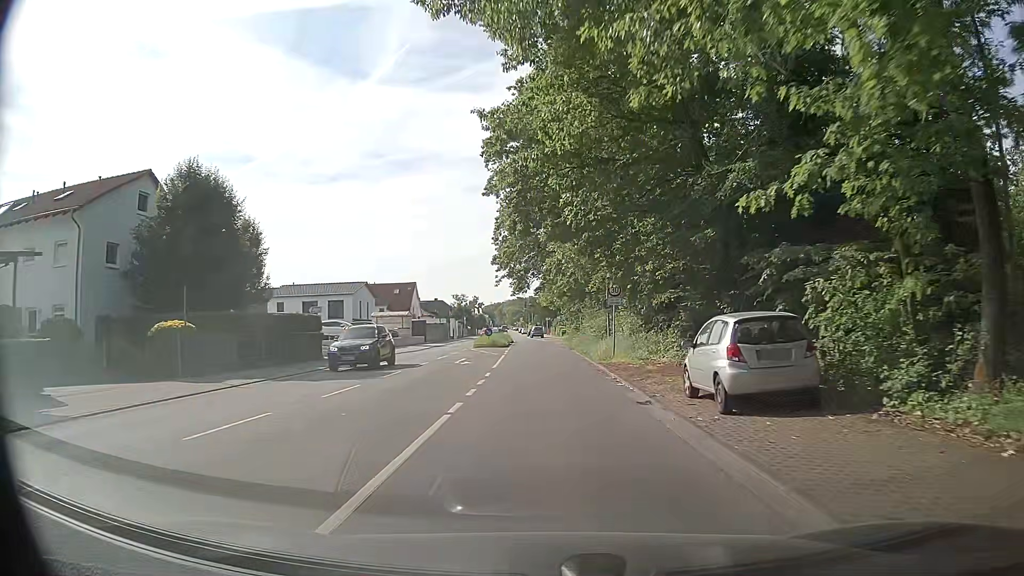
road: primary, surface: asphalt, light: Day
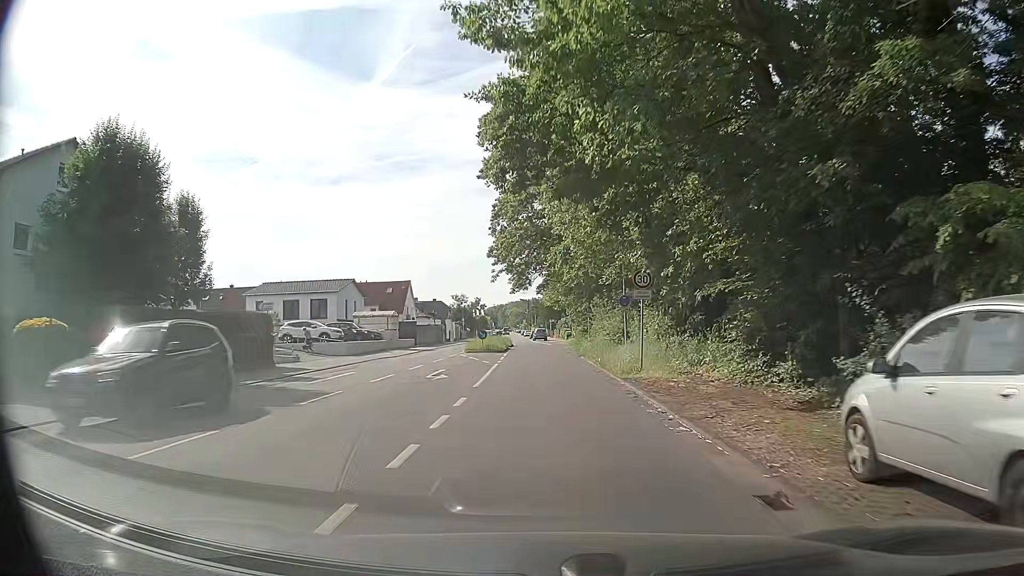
(0.0, +7.2) m; 0°
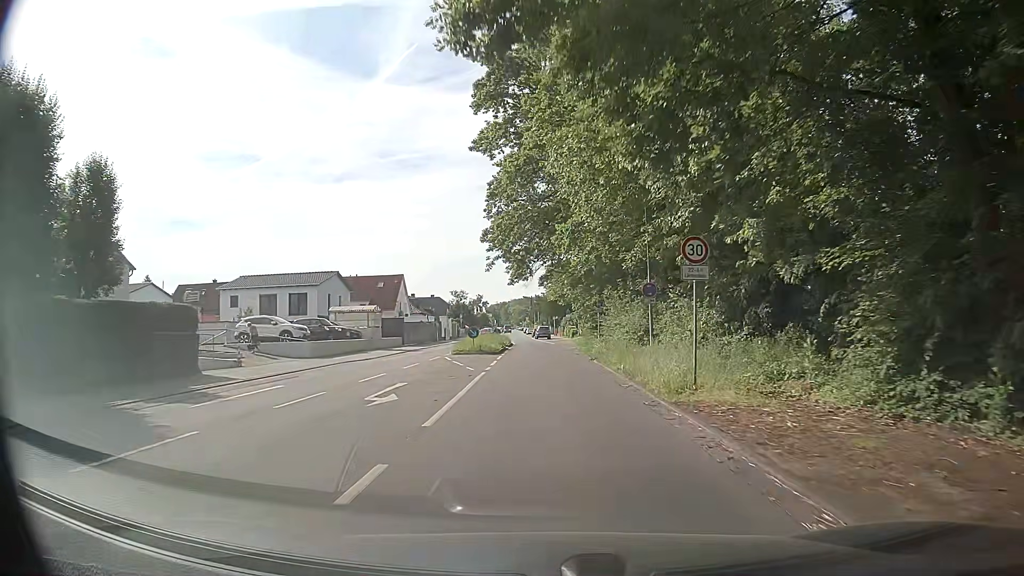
(0.0, +7.1) m; 0°
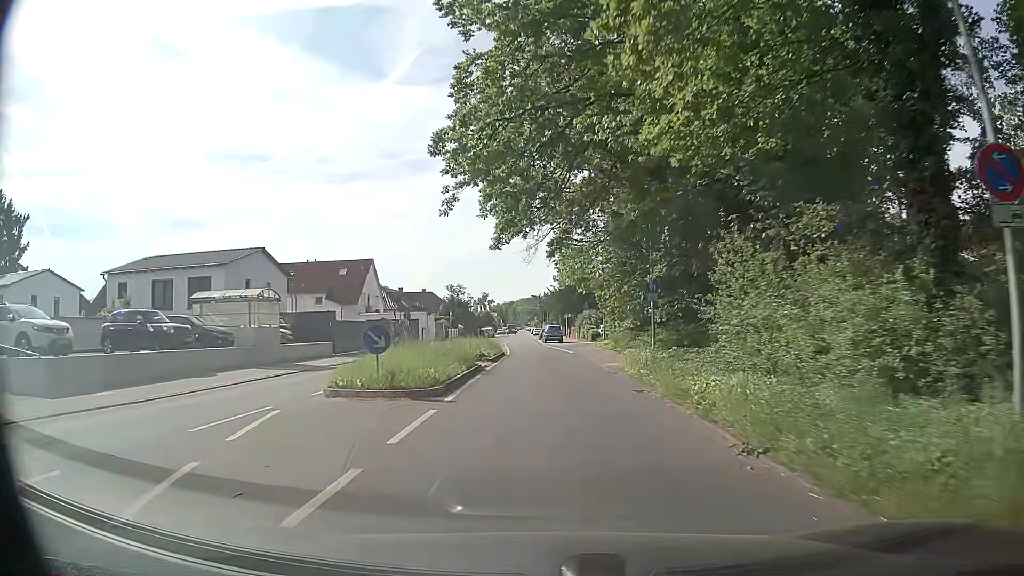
(-0.2, +21.2) m; -1°
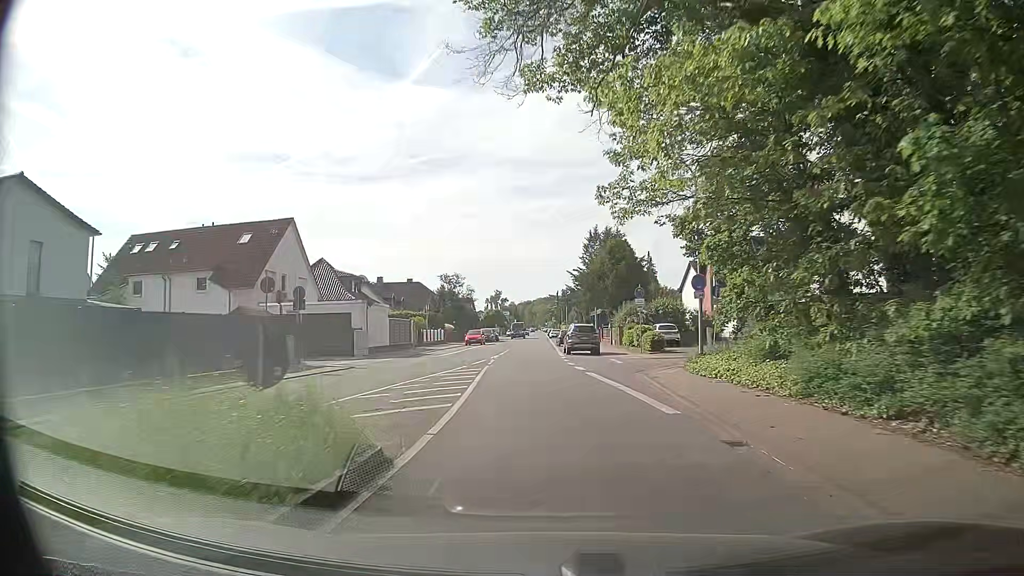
(-0.3, +27.9) m; -2°
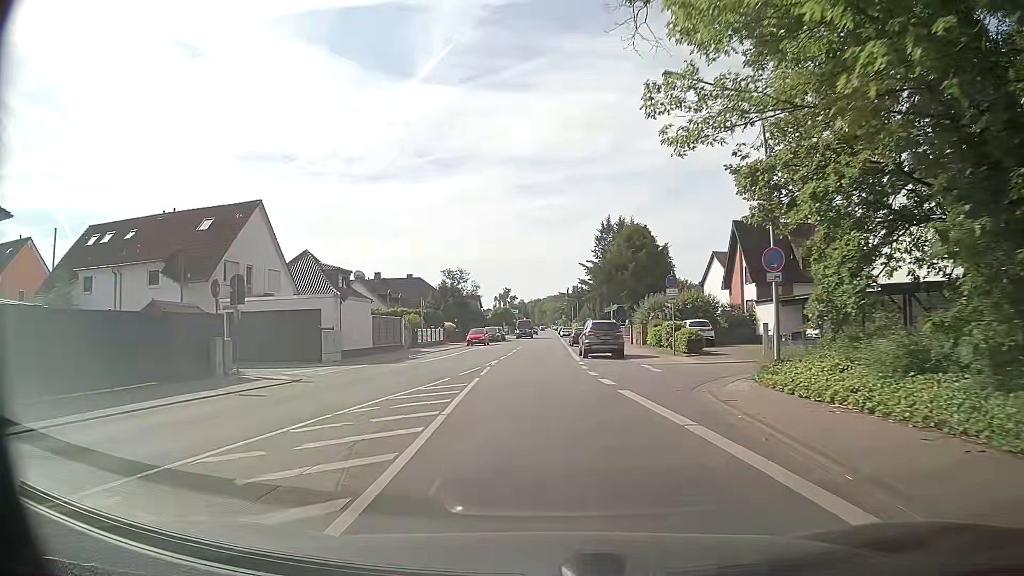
(0.0, +6.9) m; -1°
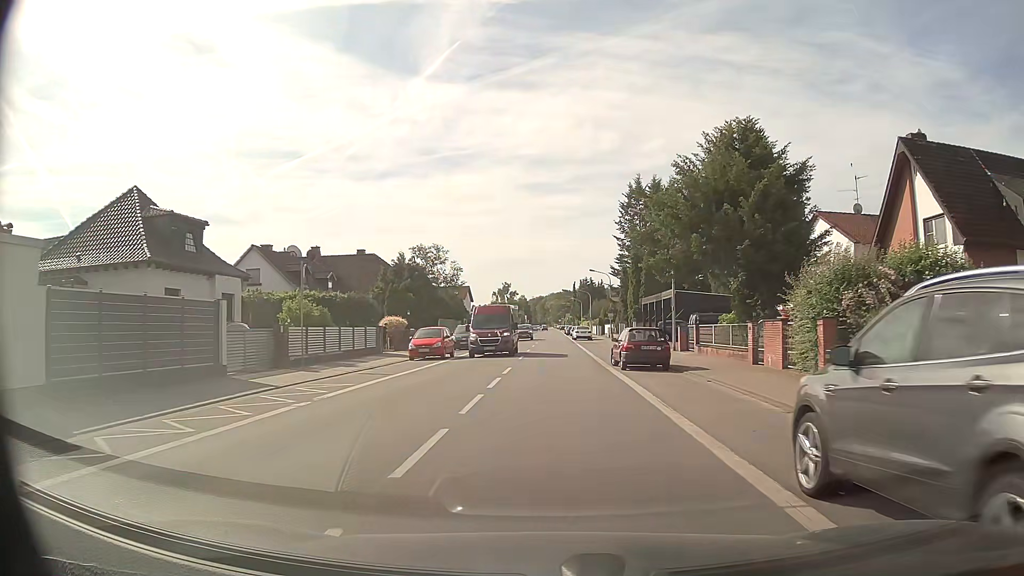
(-0.6, +27.7) m; 0°
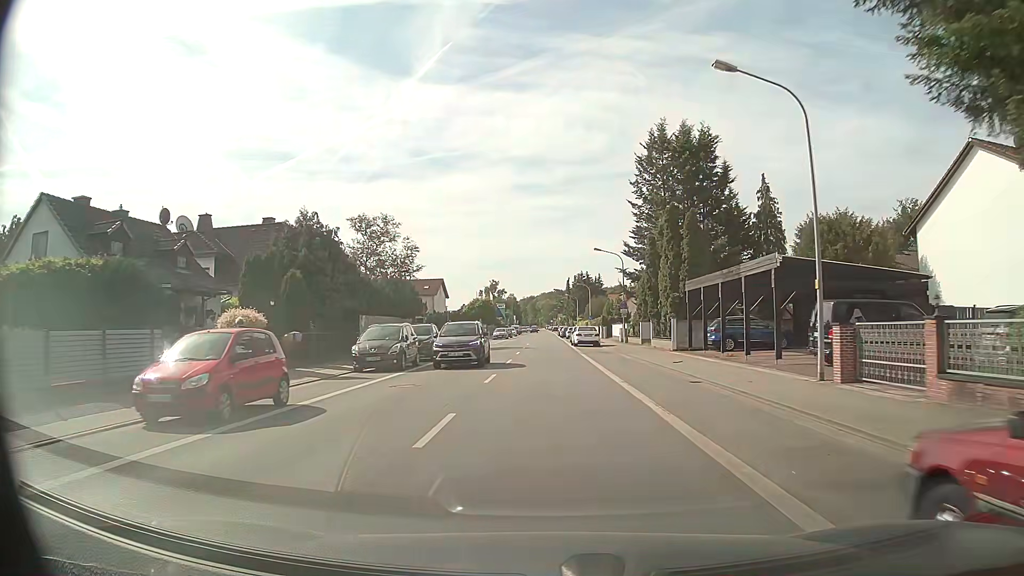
(+0.1, +21.0) m; 0°
(0, +10) (0, +20) (0, +30) (0, +40) (0, +50) (0, +60) (0, +70) (0, +80) (0, +90) (0, +100) m
